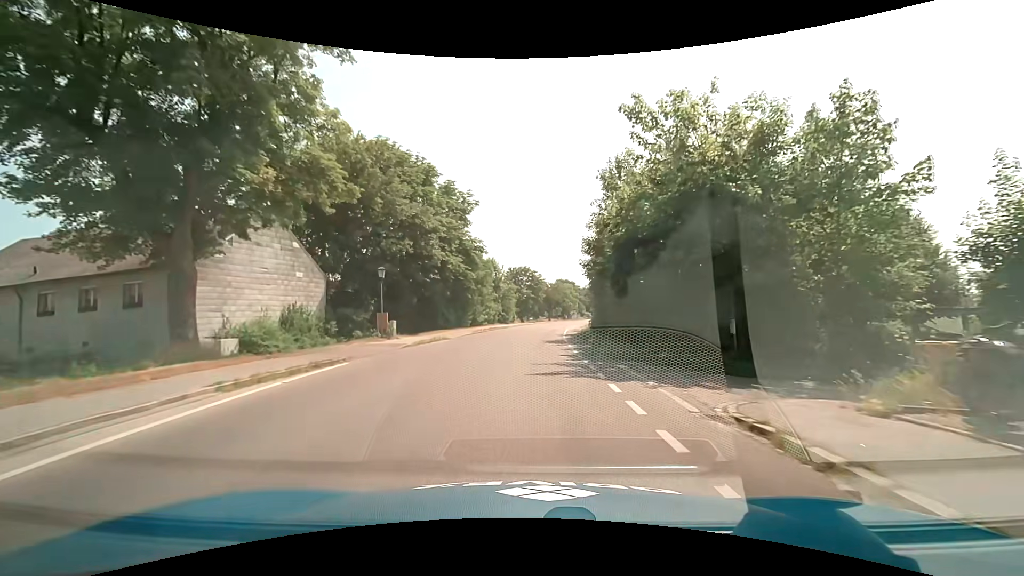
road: secondary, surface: asphalt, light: Day
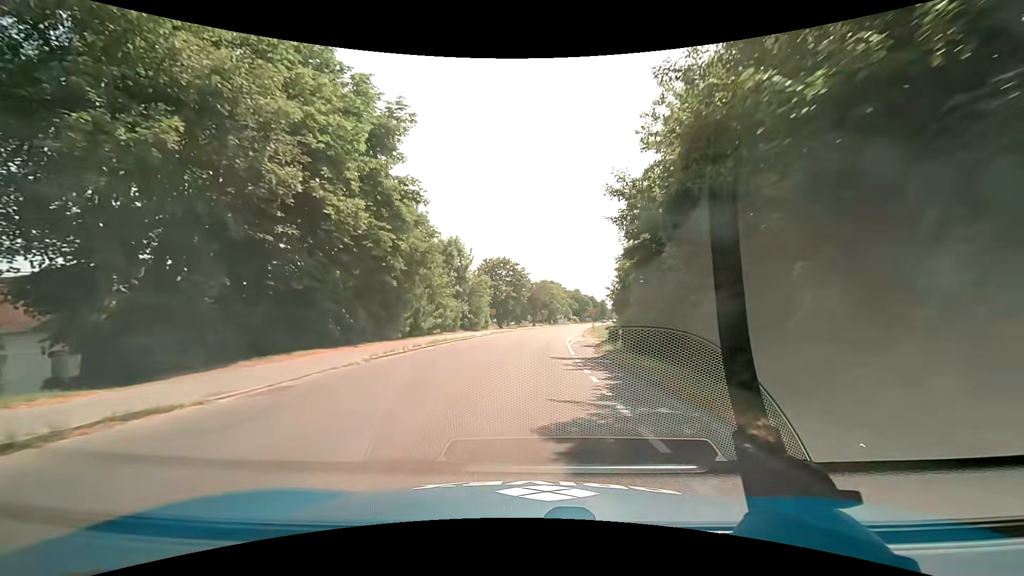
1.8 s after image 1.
(+0.5, +21.9) m; +2°
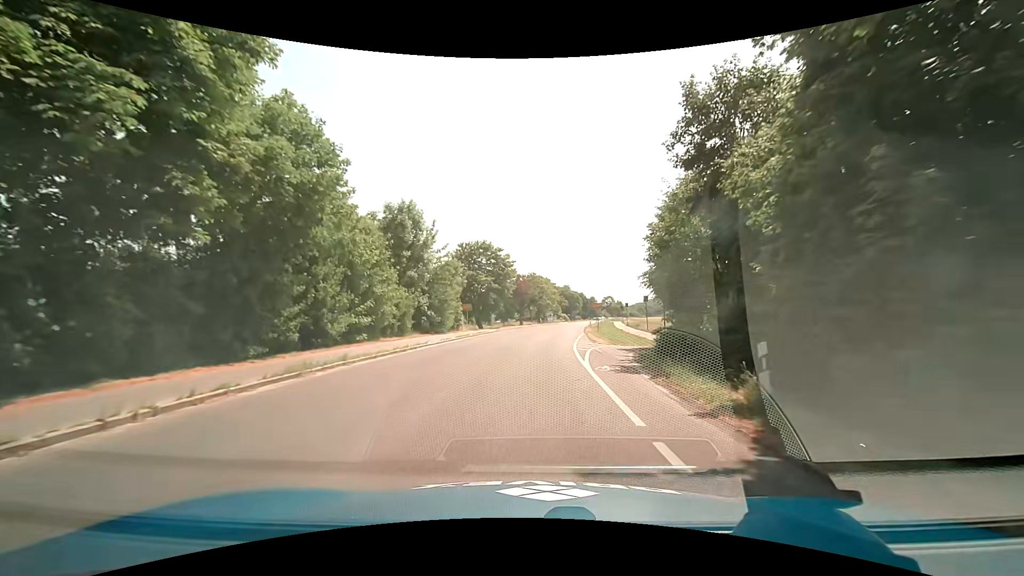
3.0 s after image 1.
(+0.3, +14.6) m; +2°
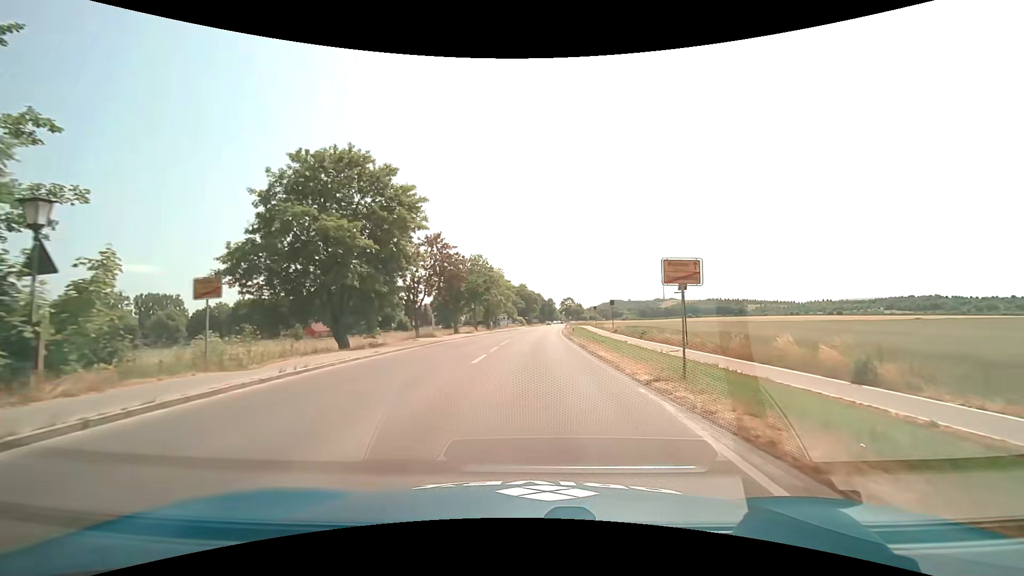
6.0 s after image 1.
(+1.6, +36.5) m; +5°
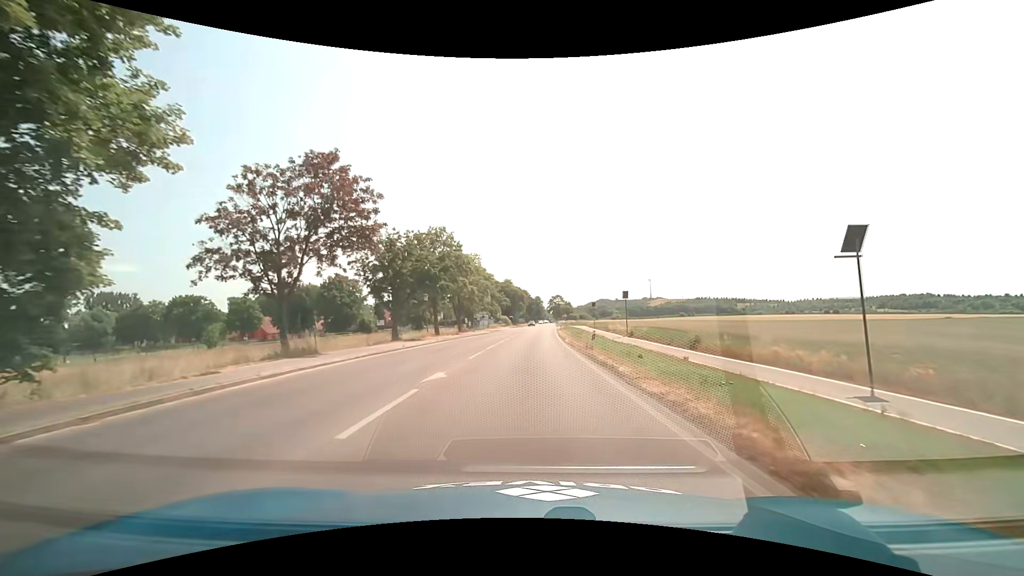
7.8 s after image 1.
(+0.4, +22.2) m; +2°
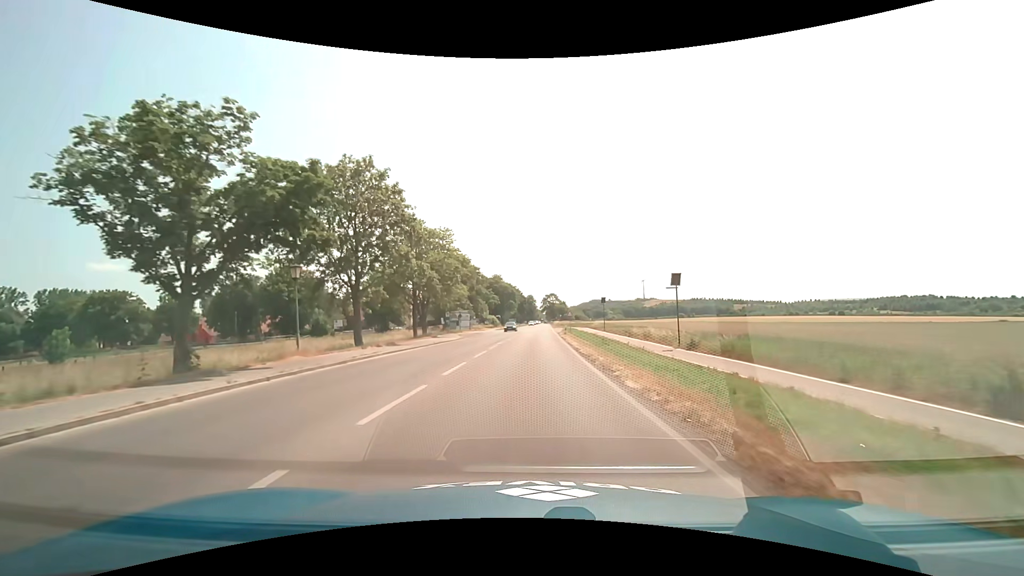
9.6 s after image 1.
(+0.2, +23.2) m; +1°
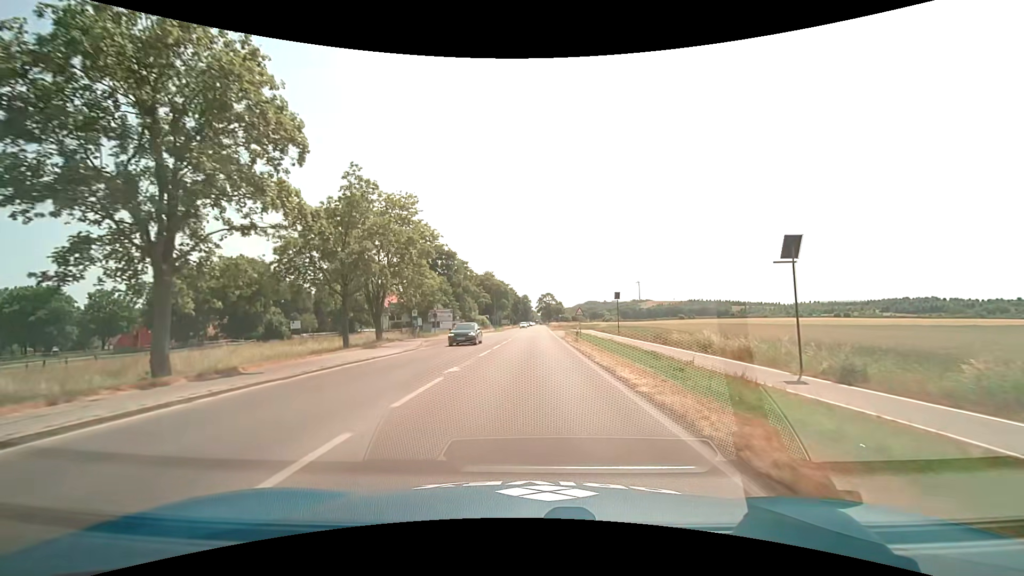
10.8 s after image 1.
(+0.1, +16.8) m; +1°
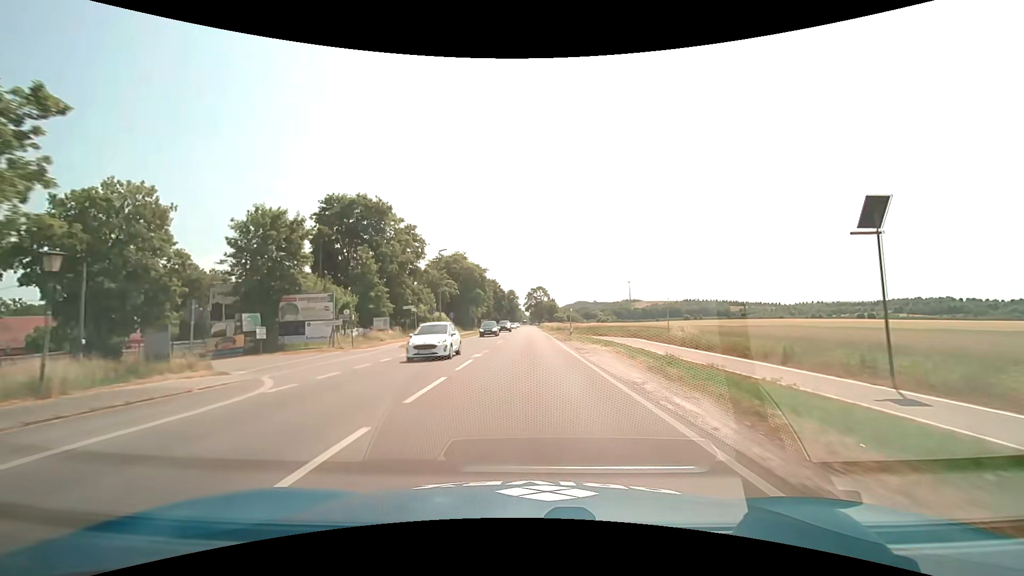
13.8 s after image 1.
(+0.6, +48.1) m; +1°
(0, +10) (0, +20) (0, +30) (0, +40) (0, +50) (0, +60) (0, +70) (0, +80) (0, +90) (0, +100) m
